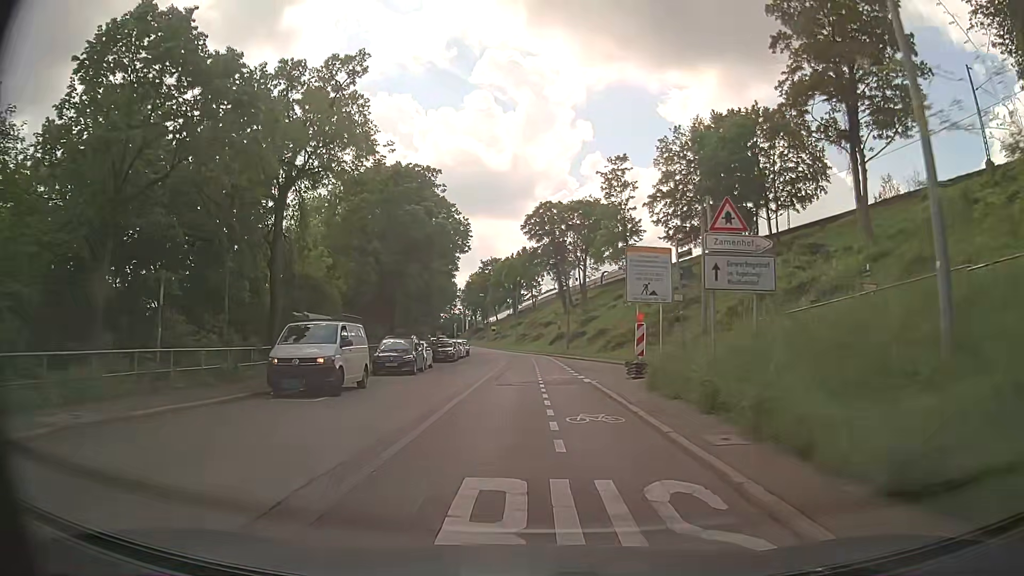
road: secondary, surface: asphalt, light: Day
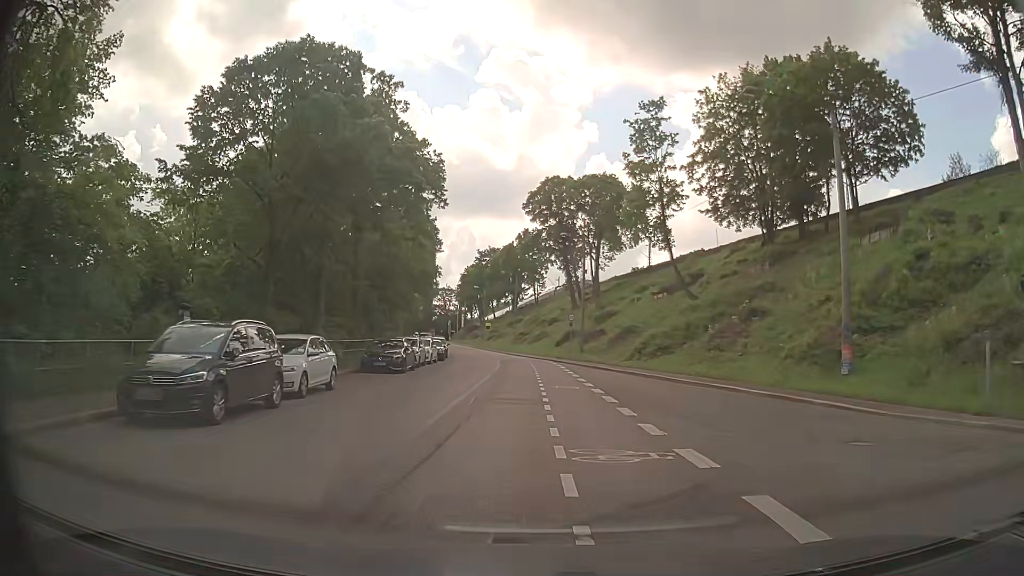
(0.0, +18.4) m; 0°
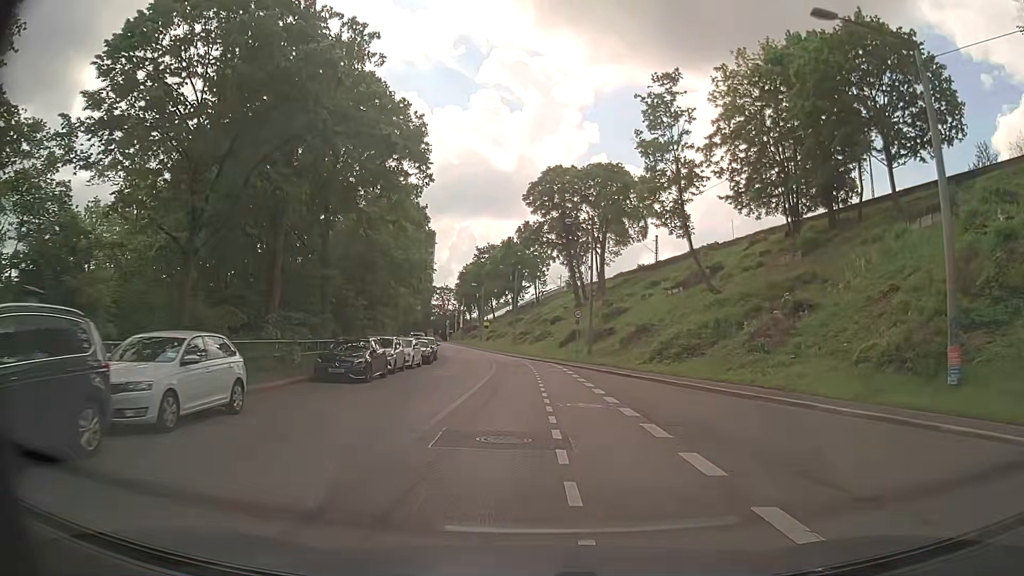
(0.0, +6.2) m; +1°
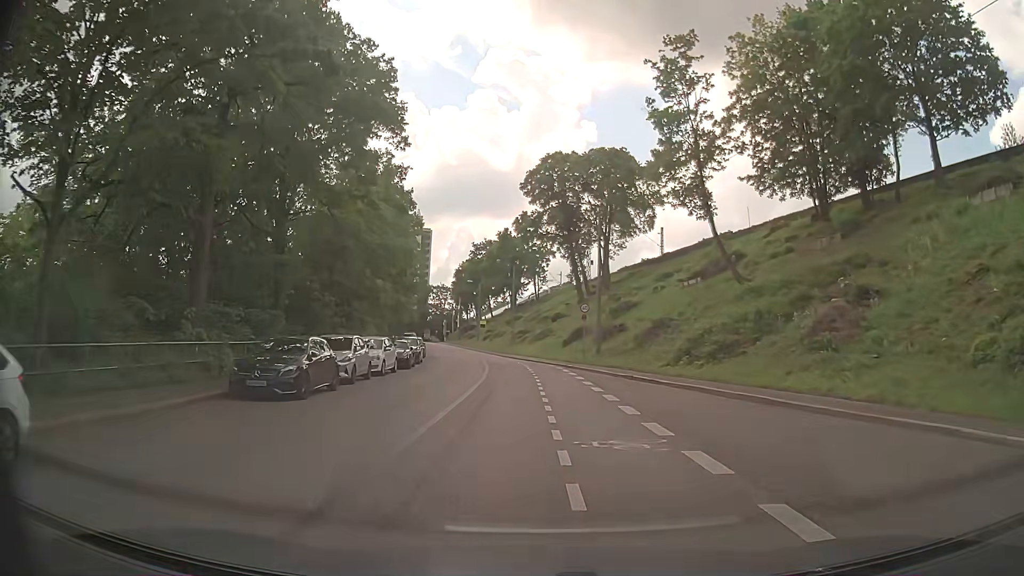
(-0.1, +6.3) m; -1°
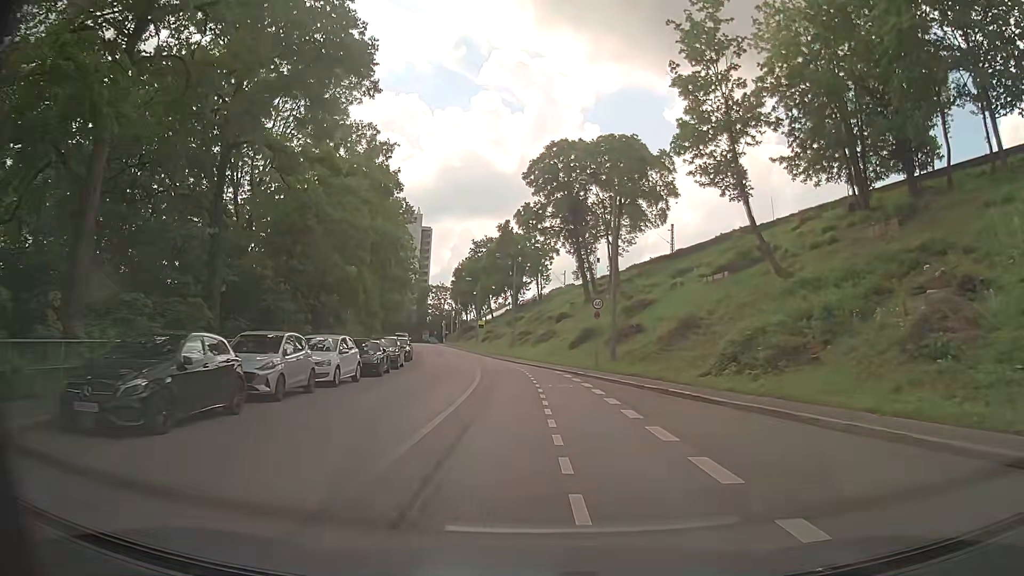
(0.0, +6.4) m; 0°
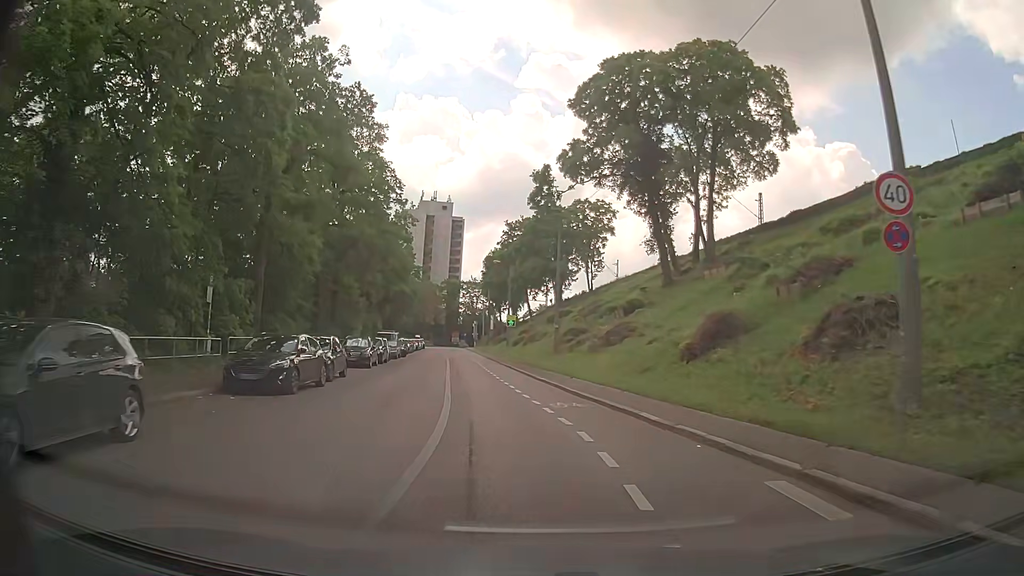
(-0.6, +25.5) m; -3°
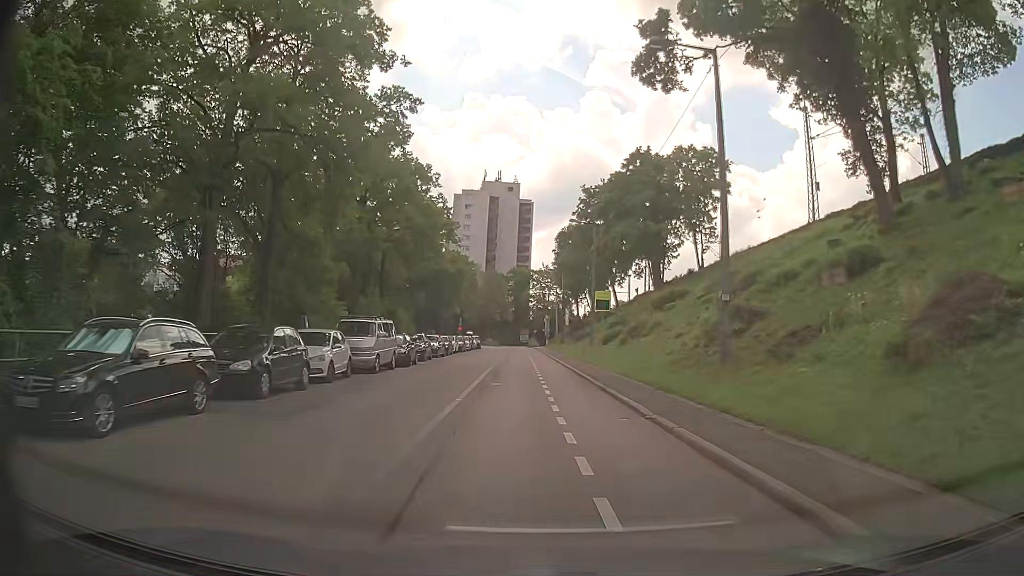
(-1.4, +24.7) m; -6°
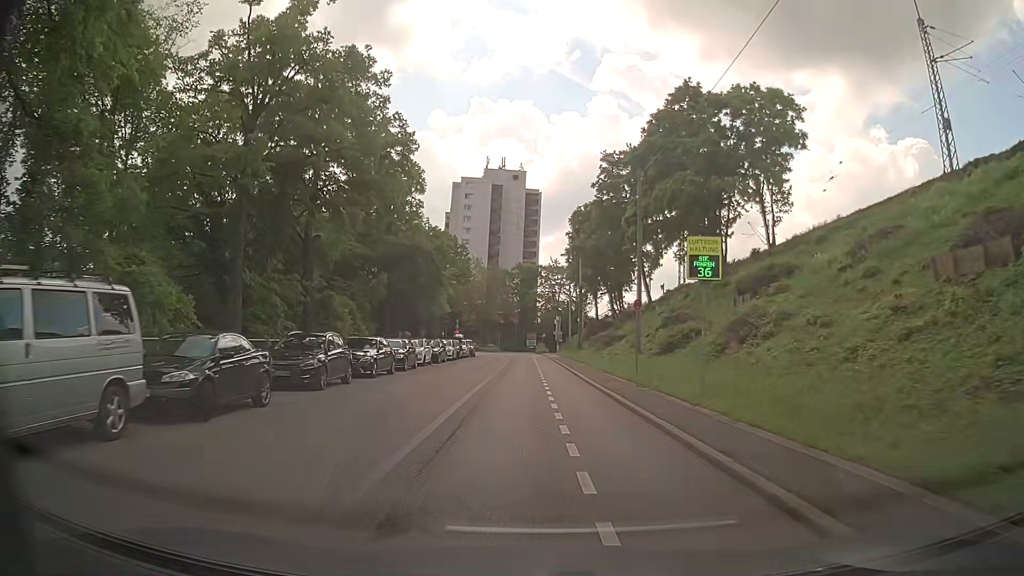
(-0.2, +18.9) m; 0°
(0, +10) (0, +20) (-1, +30) (-1, +40) (-1, +50) (-1, +60) (-2, +70) (-4, +80) (-6, +89) (-10, +99) m
